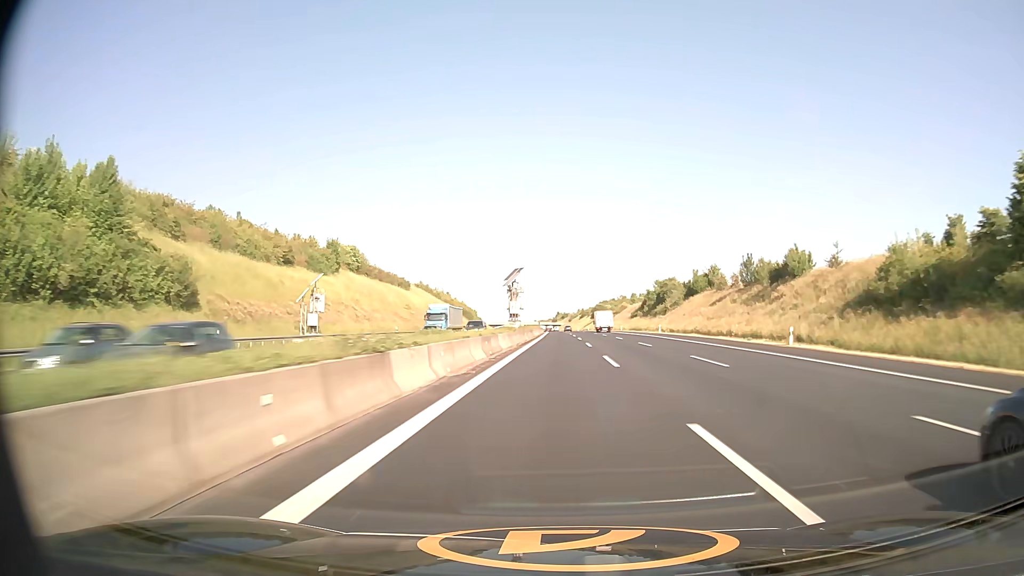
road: motorway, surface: asphalt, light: Day
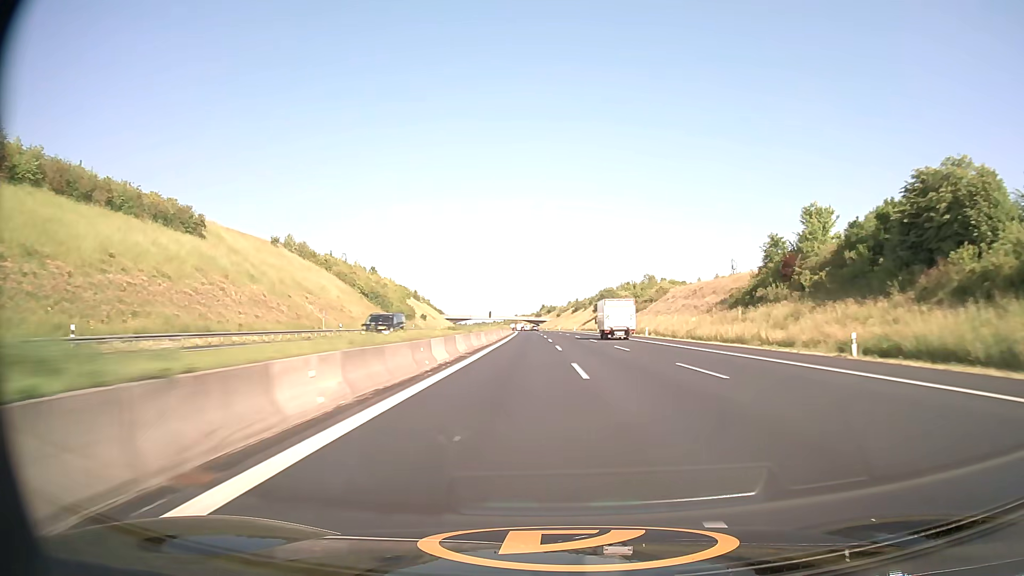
(+1.9, +112.2) m; +1°
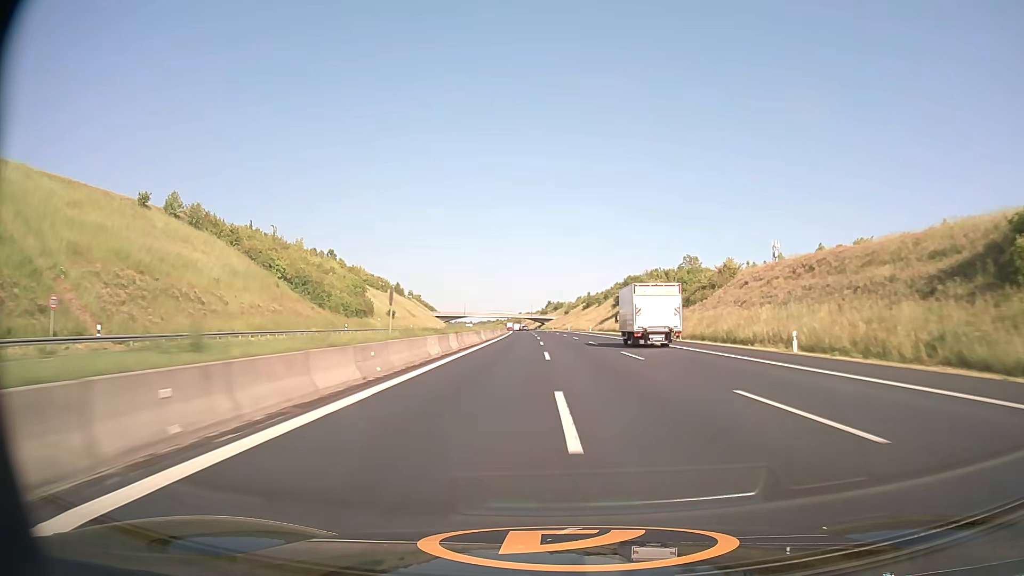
(-0.2, +45.4) m; 0°
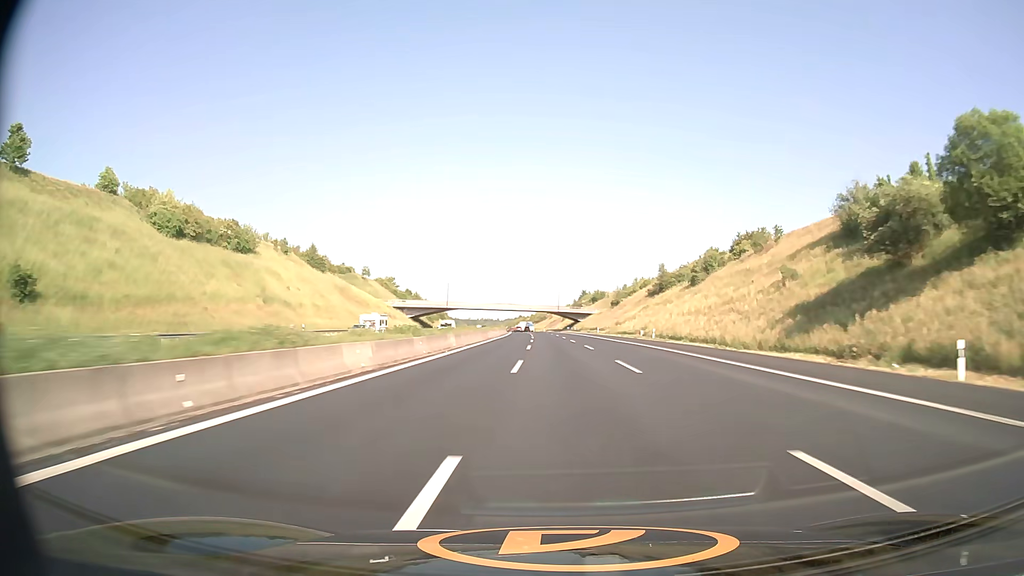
(-2.3, +113.7) m; -2°
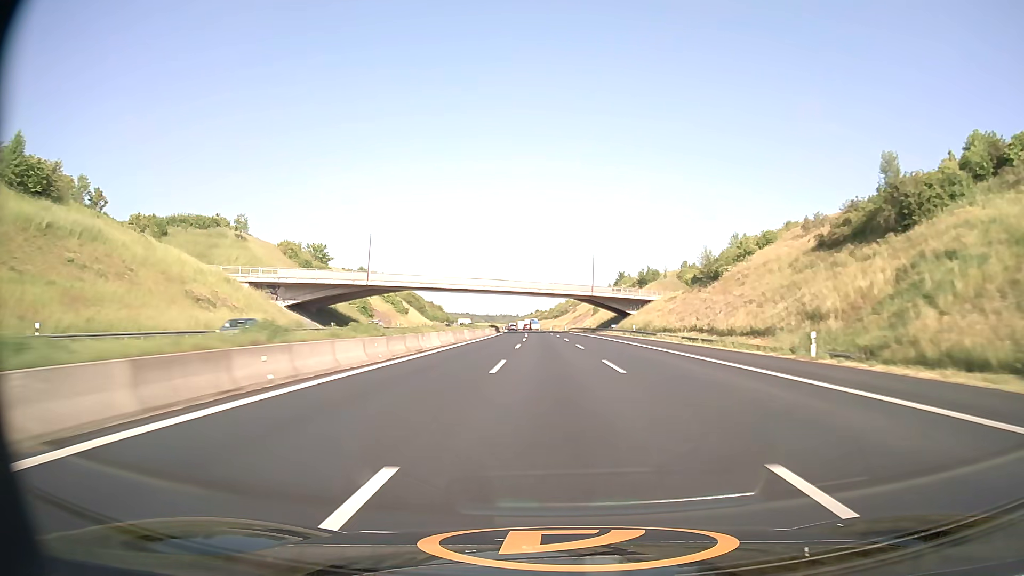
(-1.2, +90.3) m; -2°
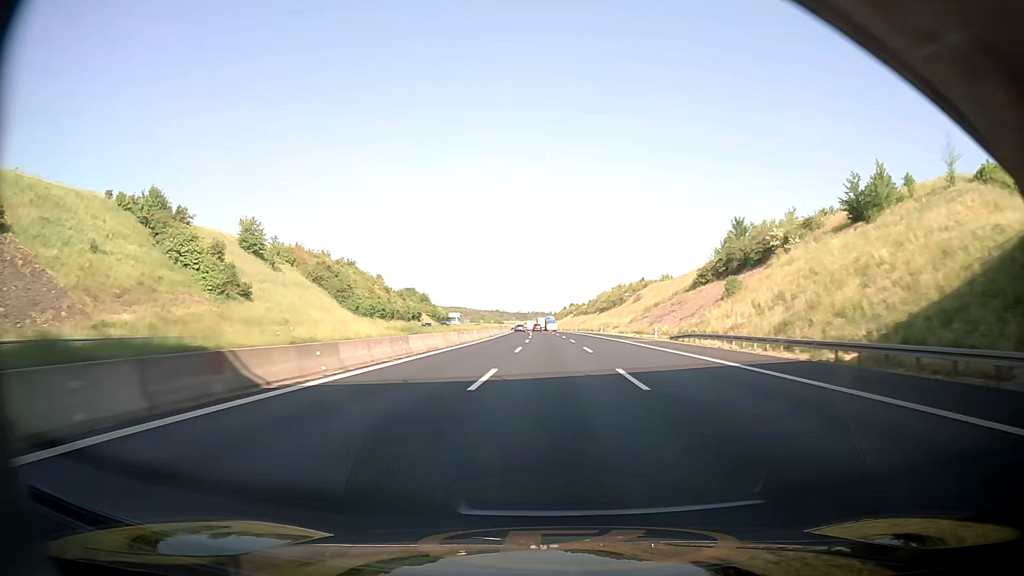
(-2.7, +112.2) m; -1°
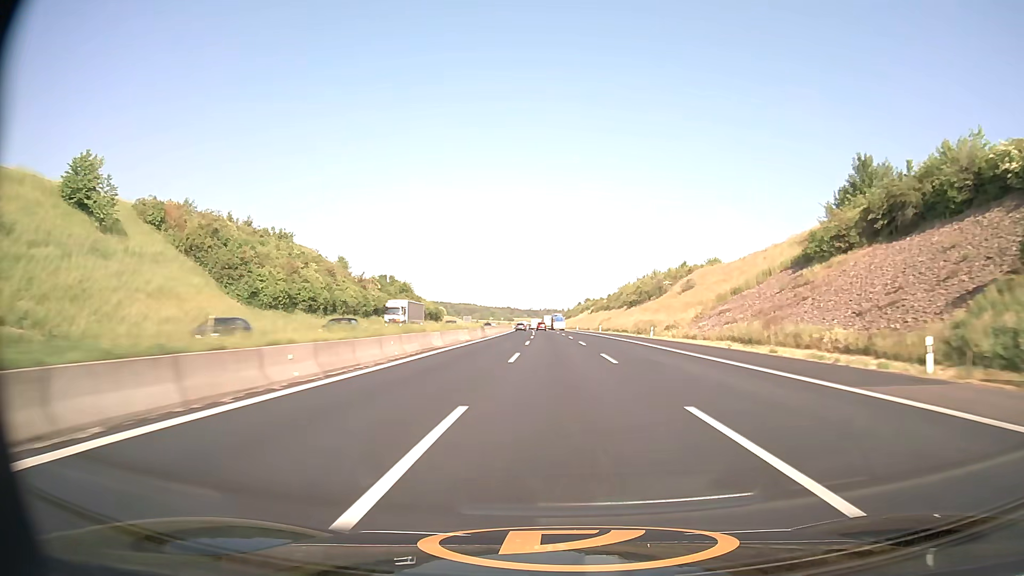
(-1.5, +44.8) m; -3°
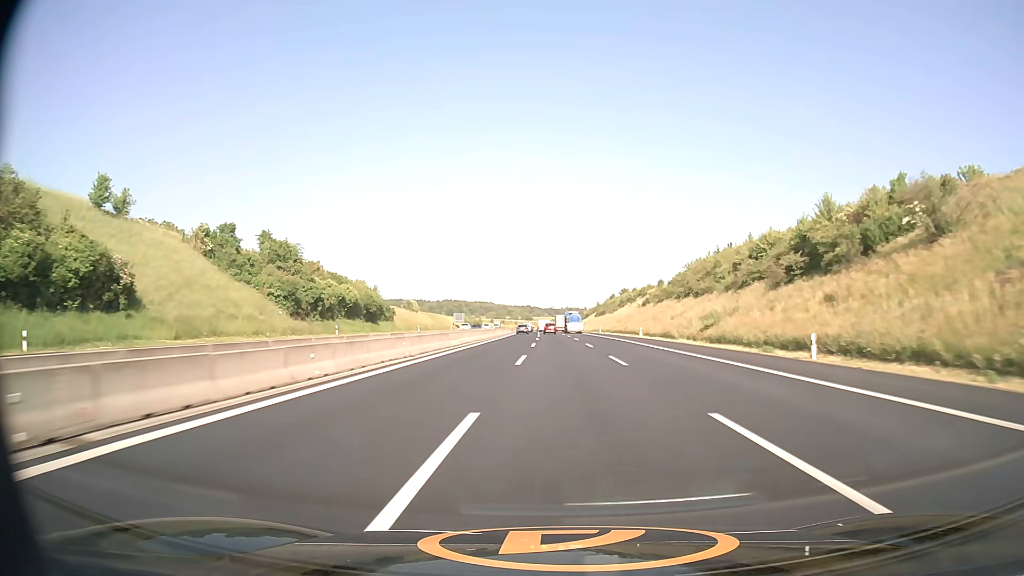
(-1.2, +90.3) m; -2°
(0, +10) (0, +20) (0, +30) (0, +40) (-1, +50) (-1, +60) (-1, +70) (-2, +80) (-2, +90) (-3, +100) m
